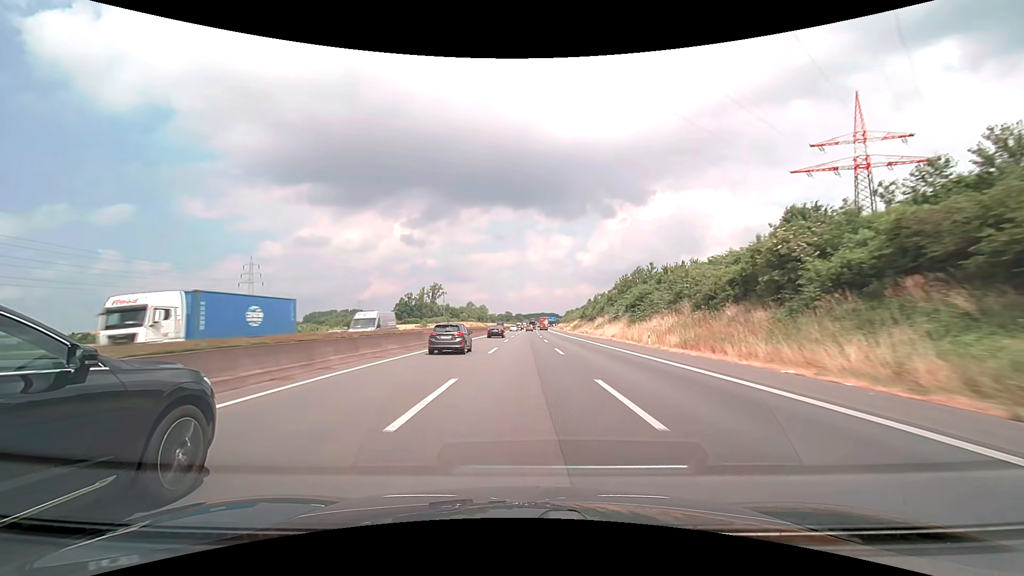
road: motorway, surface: asphalt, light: Day
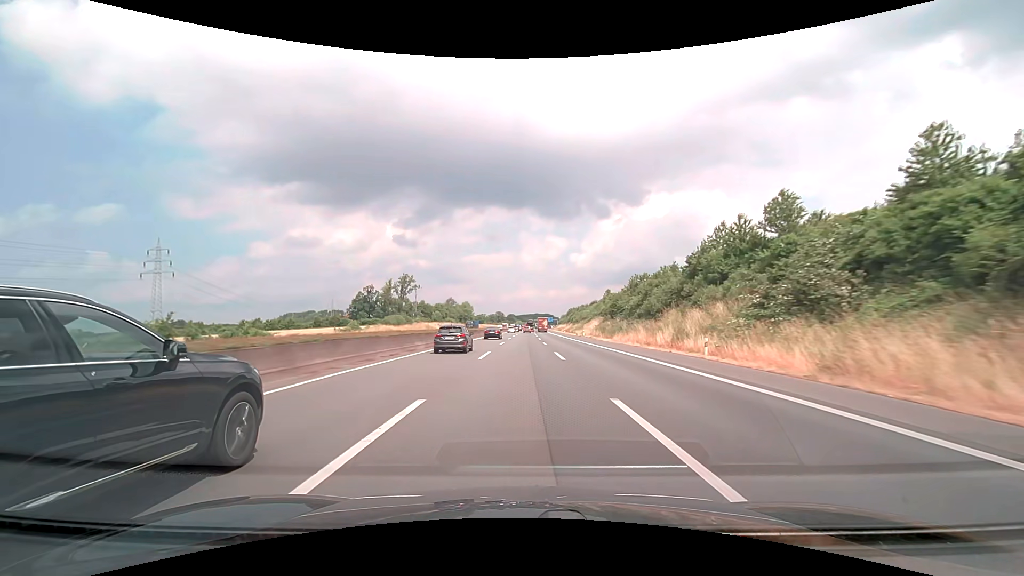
(+0.3, +57.1) m; +1°
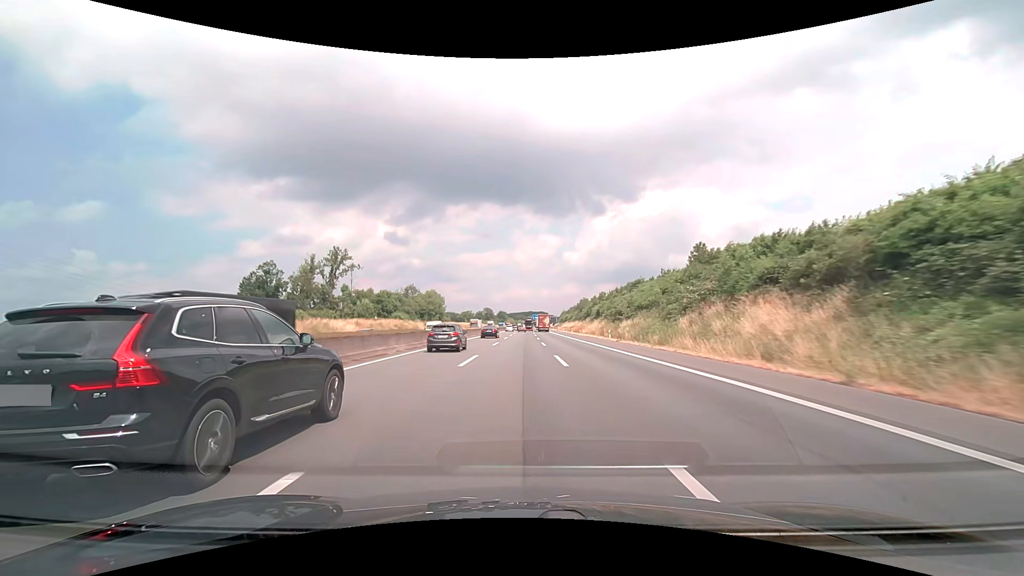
(+0.5, +76.1) m; +1°
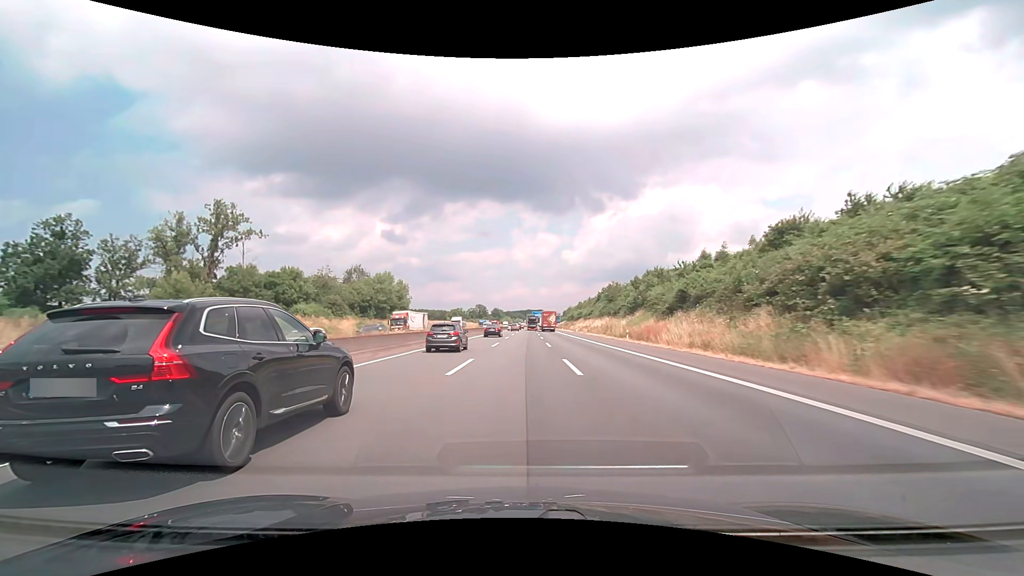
(+0.1, +57.1) m; 0°
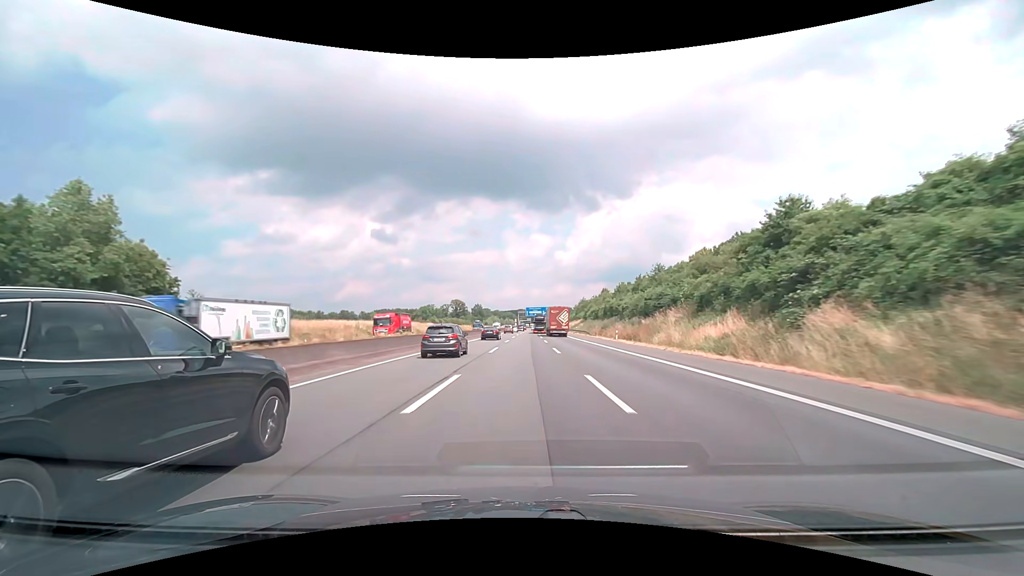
(+0.8, +95.1) m; +1°
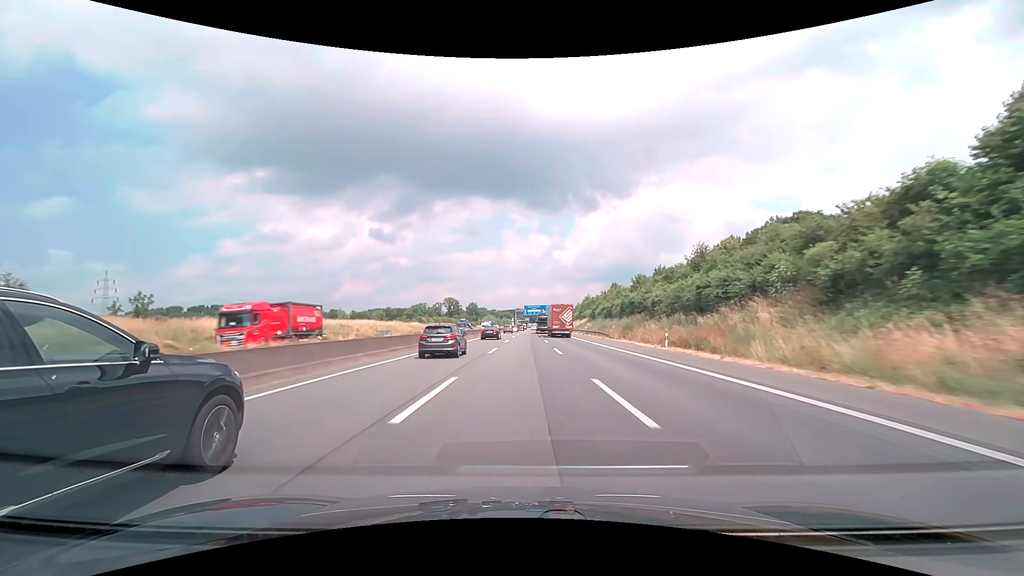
(0.0, +19.0) m; 0°
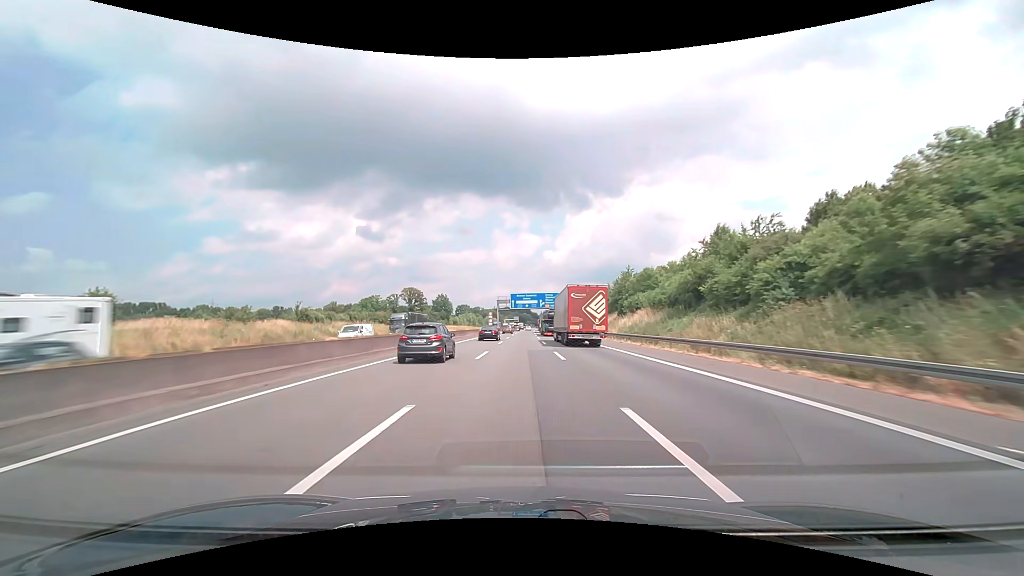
(+0.8, +76.1) m; +1°
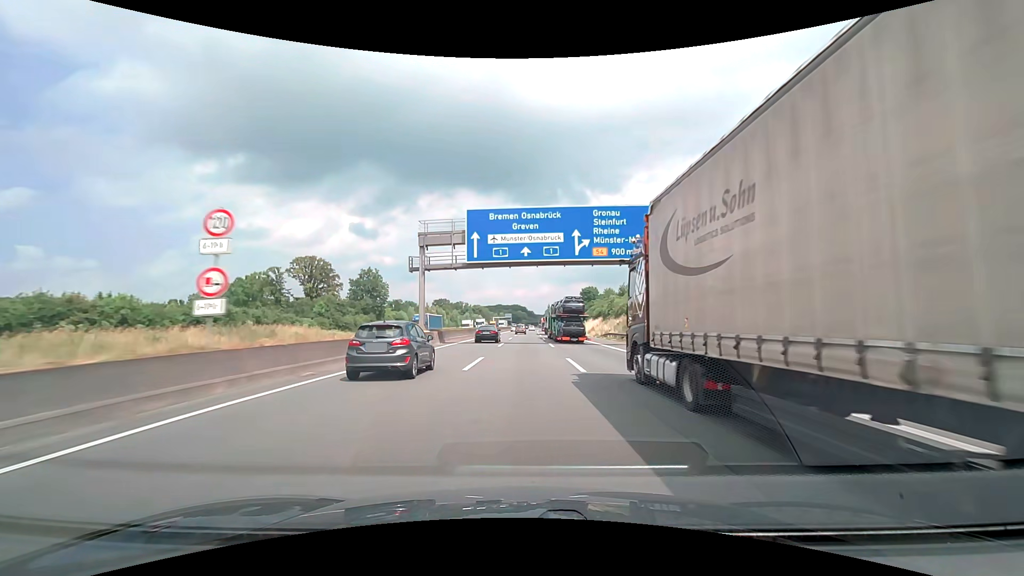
(+0.3, +95.0) m; +1°
(0, +10) (0, +20) (0, +30) (0, +40) (0, +50) (0, +60) (0, +70) (+1, +80) (+1, +90) (+1, +100) m
